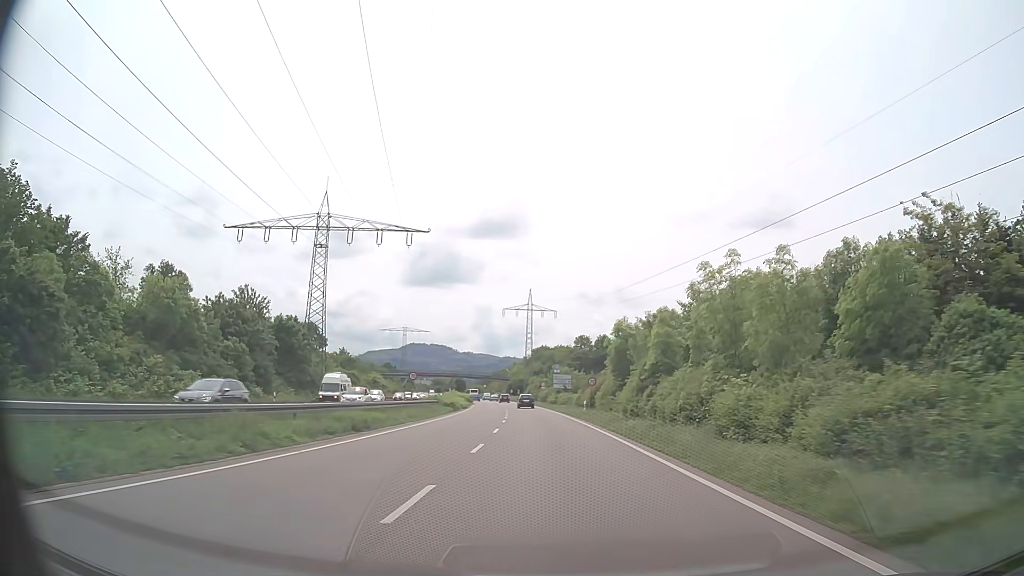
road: trunk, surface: asphalt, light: Day
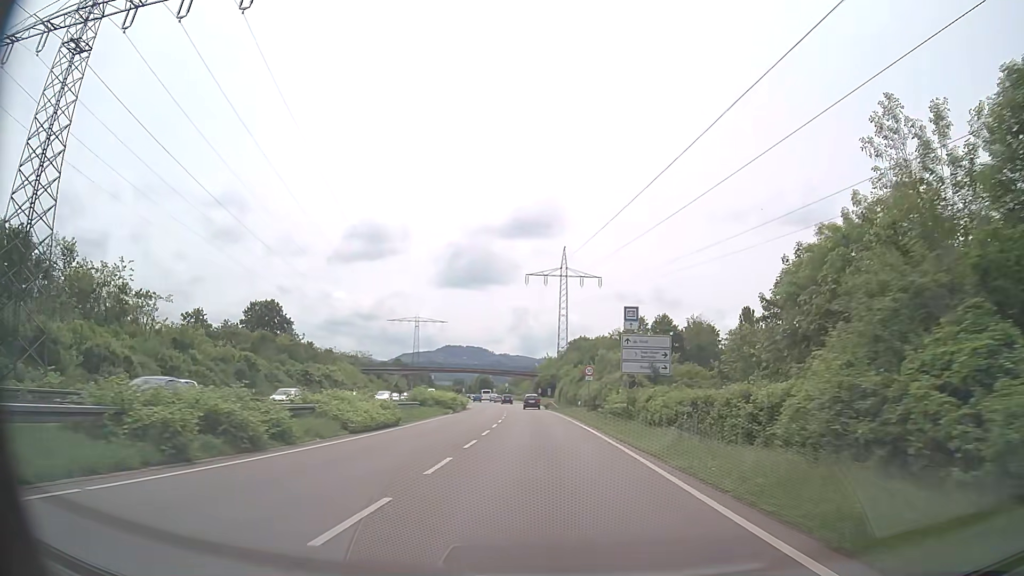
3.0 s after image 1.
(-1.1, +48.0) m; -3°
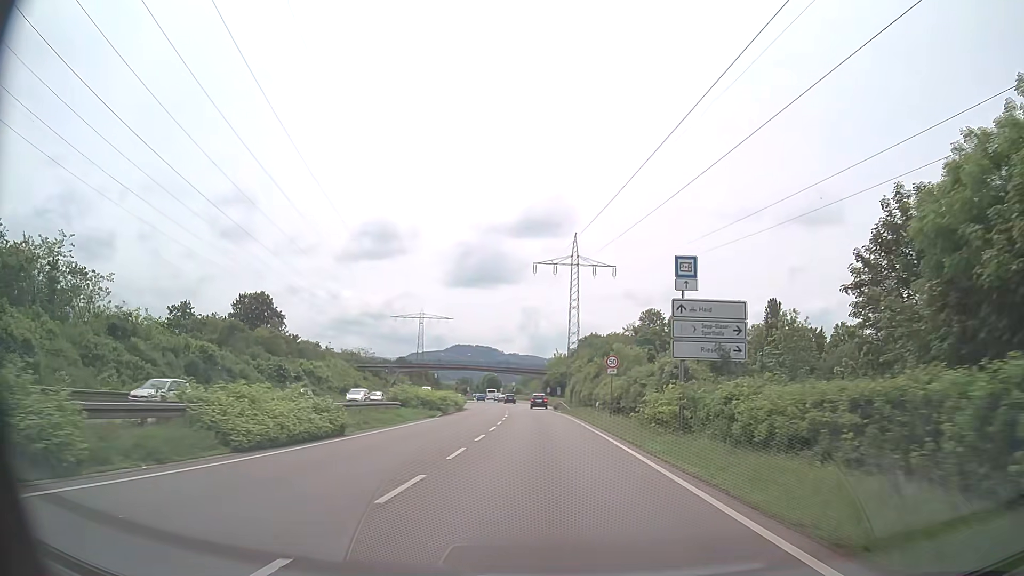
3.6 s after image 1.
(-0.1, +9.7) m; -1°
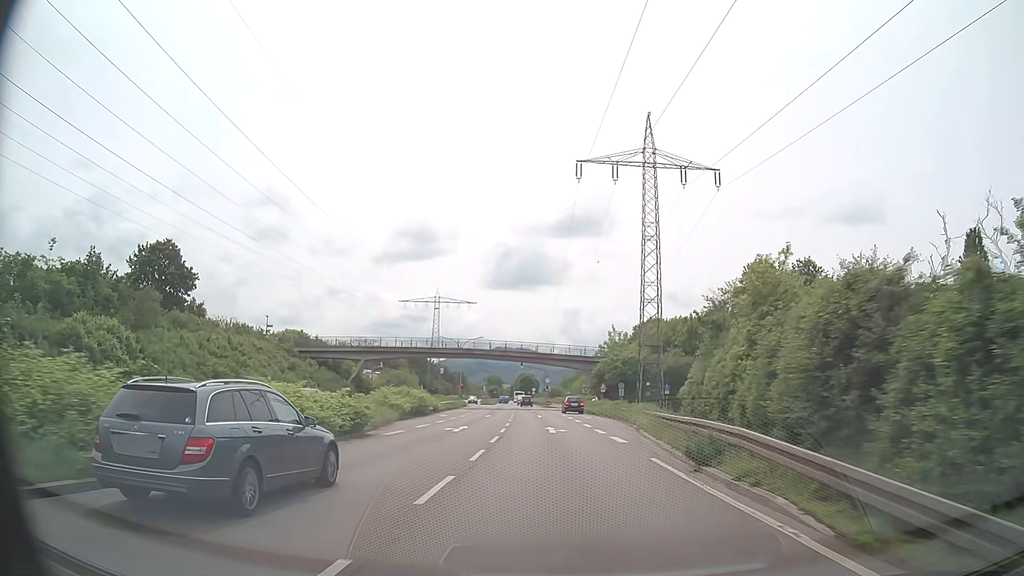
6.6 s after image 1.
(-1.6, +48.0) m; -4°
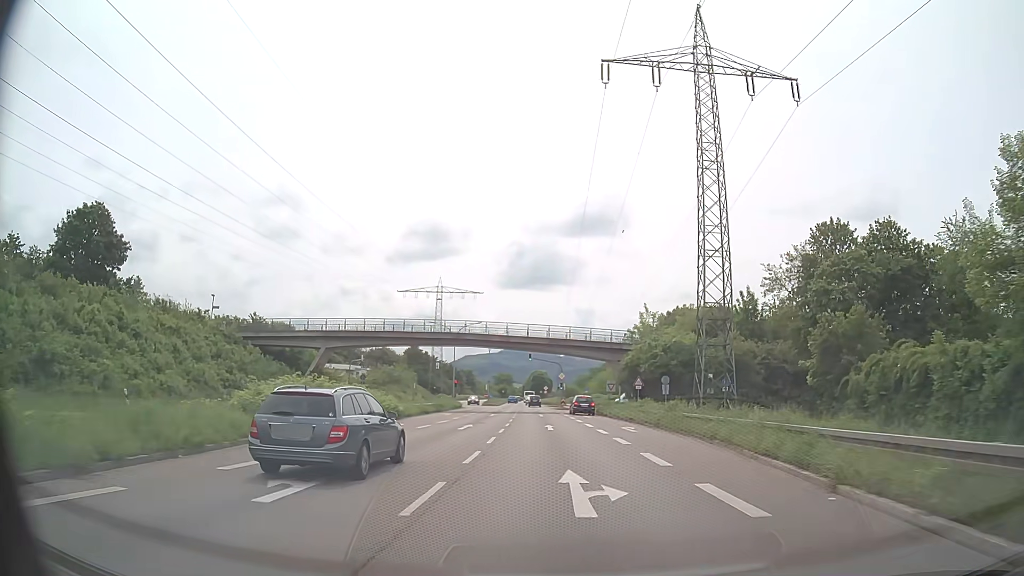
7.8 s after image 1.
(-0.2, +19.0) m; -1°
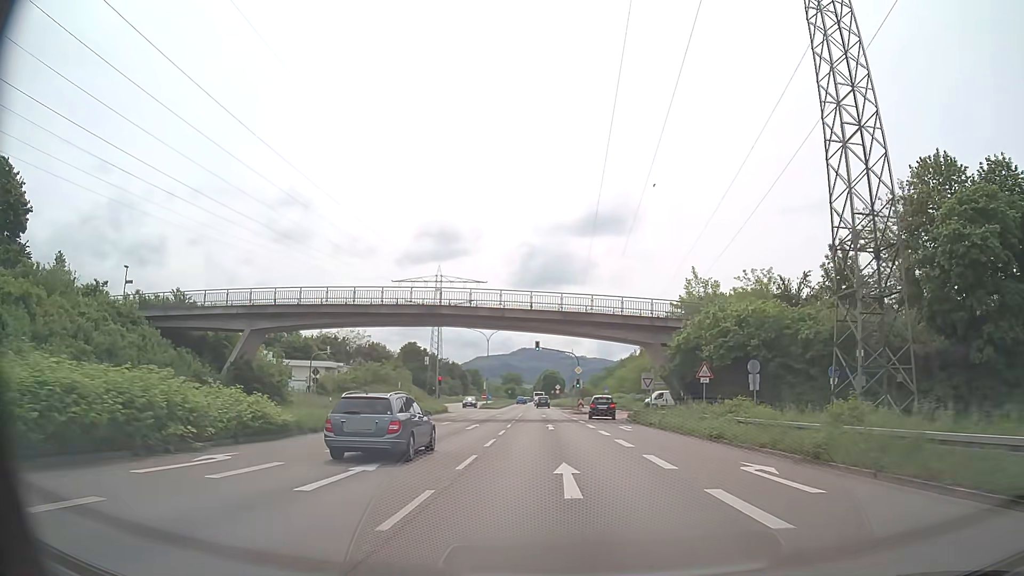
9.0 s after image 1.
(-0.2, +18.8) m; -1°
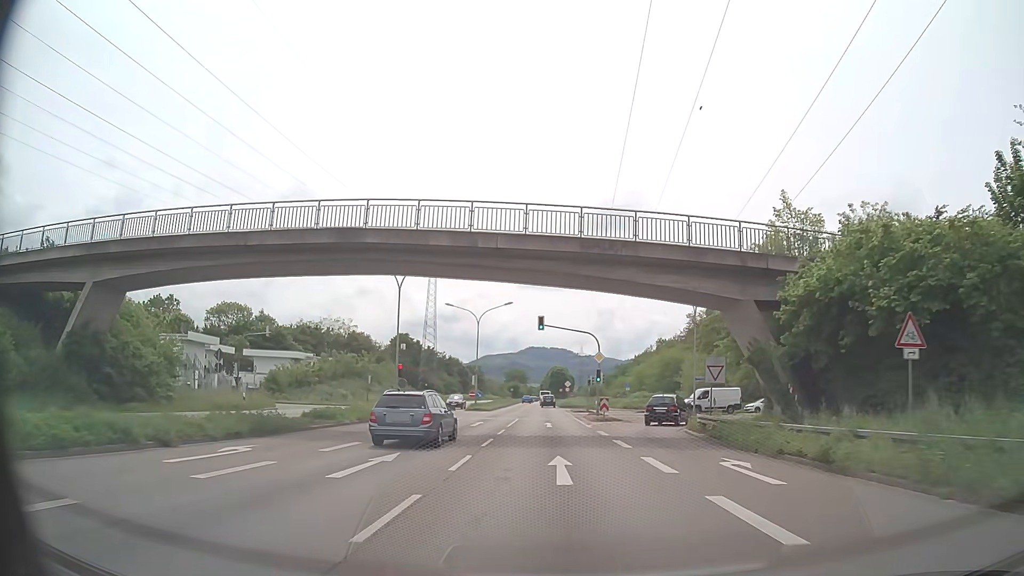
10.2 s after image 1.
(-0.1, +18.7) m; -1°
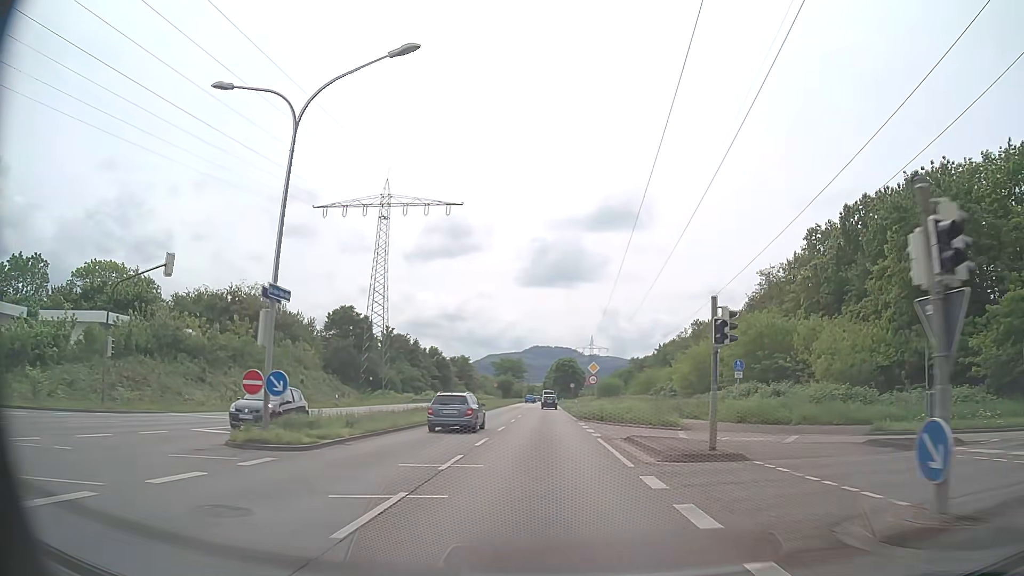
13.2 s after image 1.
(-0.3, +46.4) m; 0°
(0, +10) (0, +20) (0, +30) (0, +40) (0, +50) (0, +60) (0, +70) (0, +80) (-1, +90) (-1, +100) m
